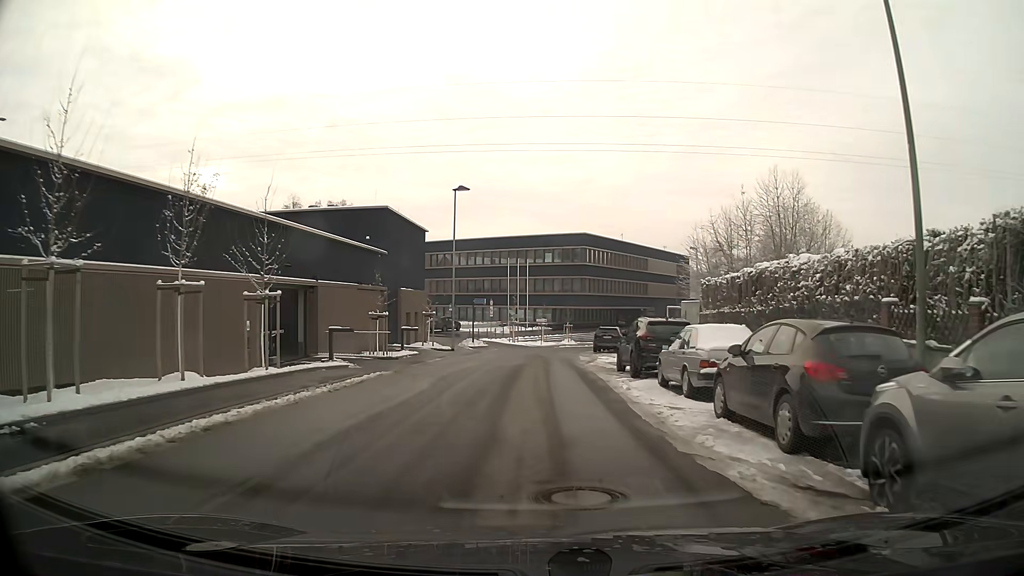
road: residential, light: Day
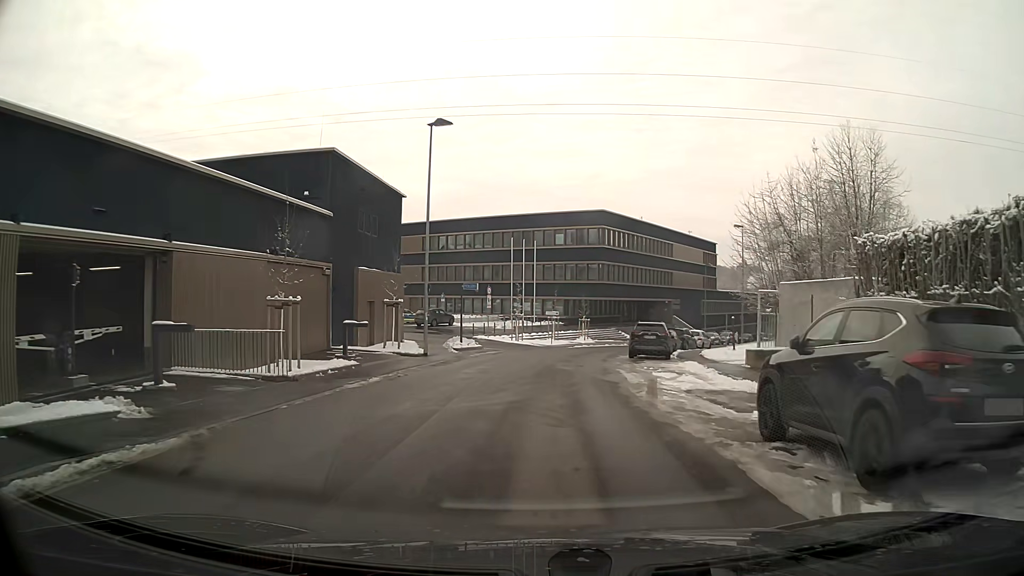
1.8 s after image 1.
(-0.1, +13.1) m; 0°
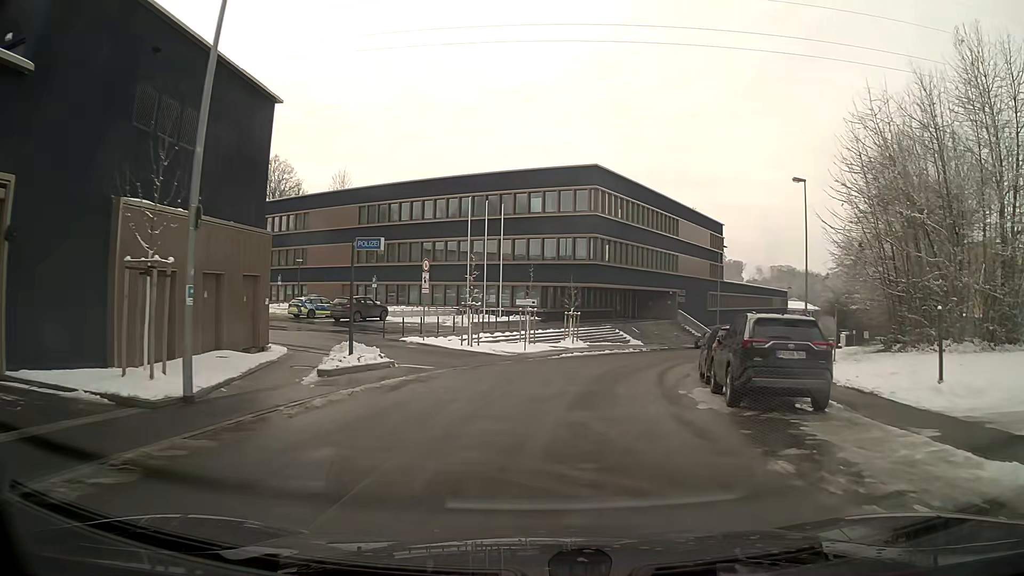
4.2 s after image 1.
(+0.4, +18.7) m; +4°
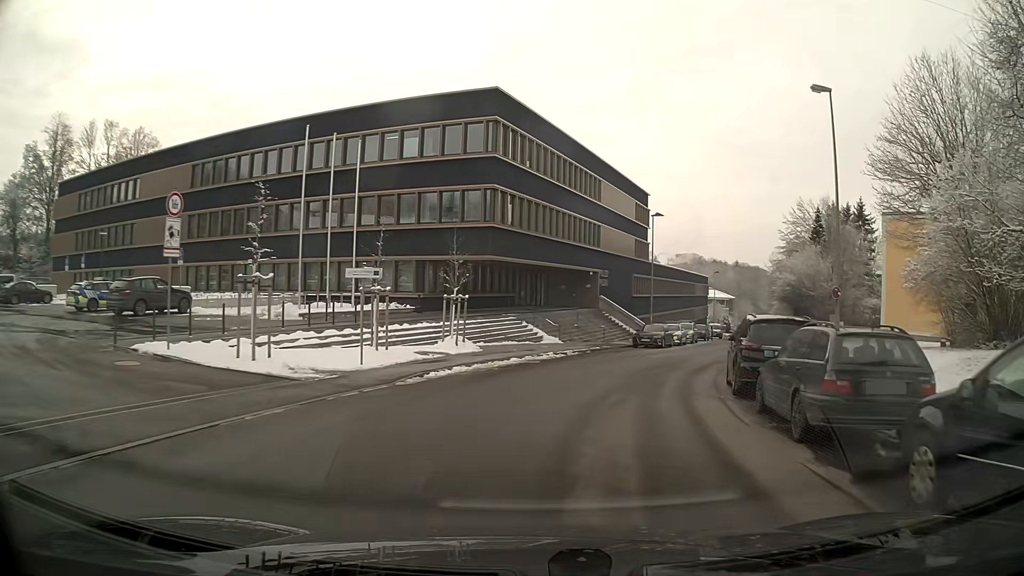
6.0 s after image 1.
(+1.1, +15.5) m; +9°
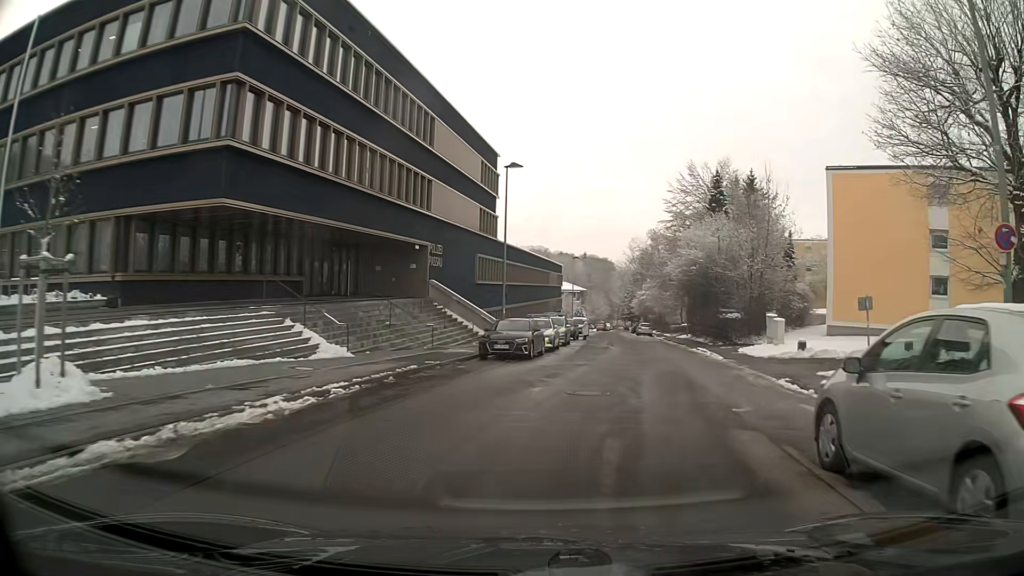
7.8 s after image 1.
(+1.8, +16.0) m; +14°
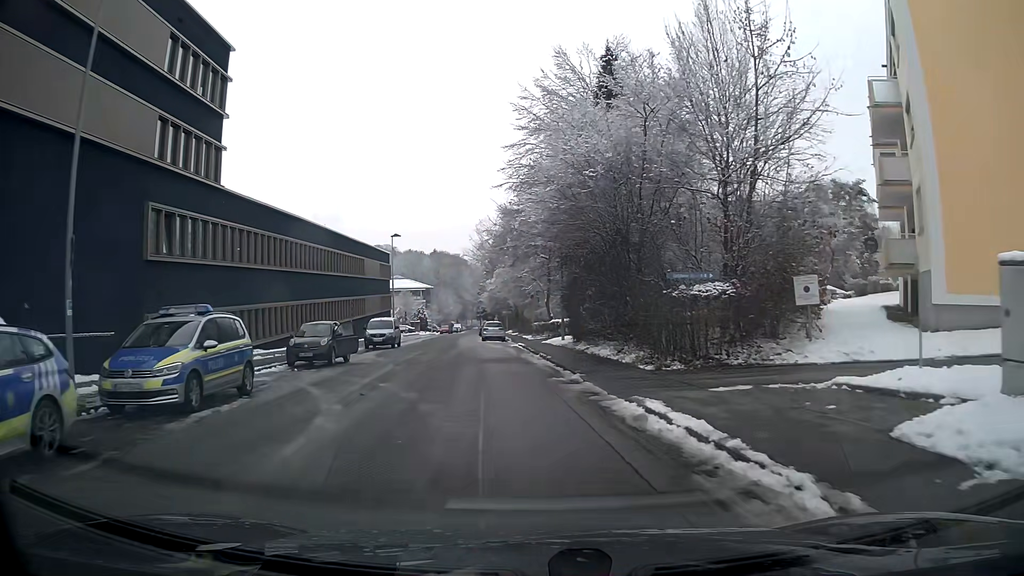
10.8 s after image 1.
(+4.2, +25.9) m; +10°
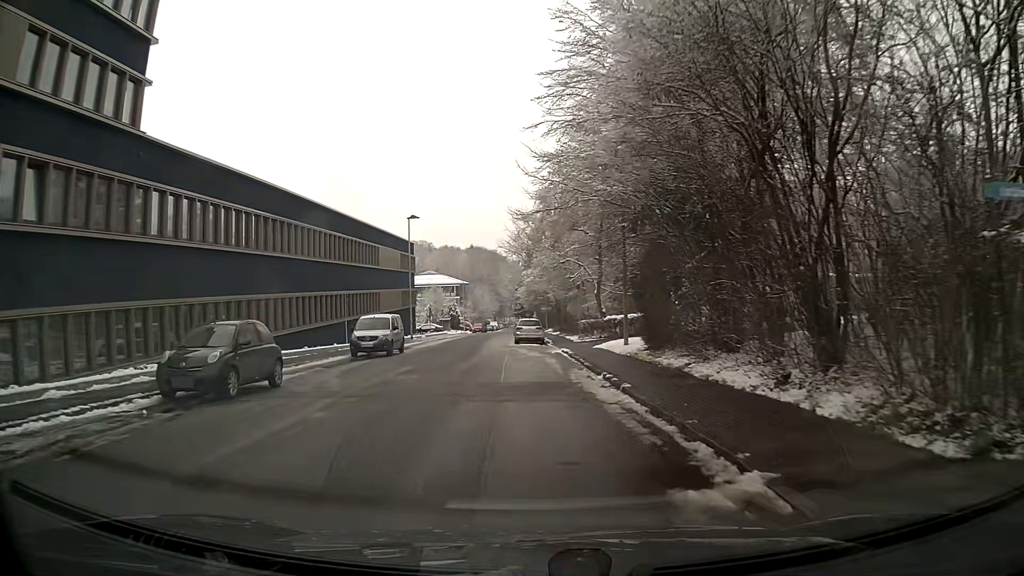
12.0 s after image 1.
(-0.4, +10.7) m; -4°
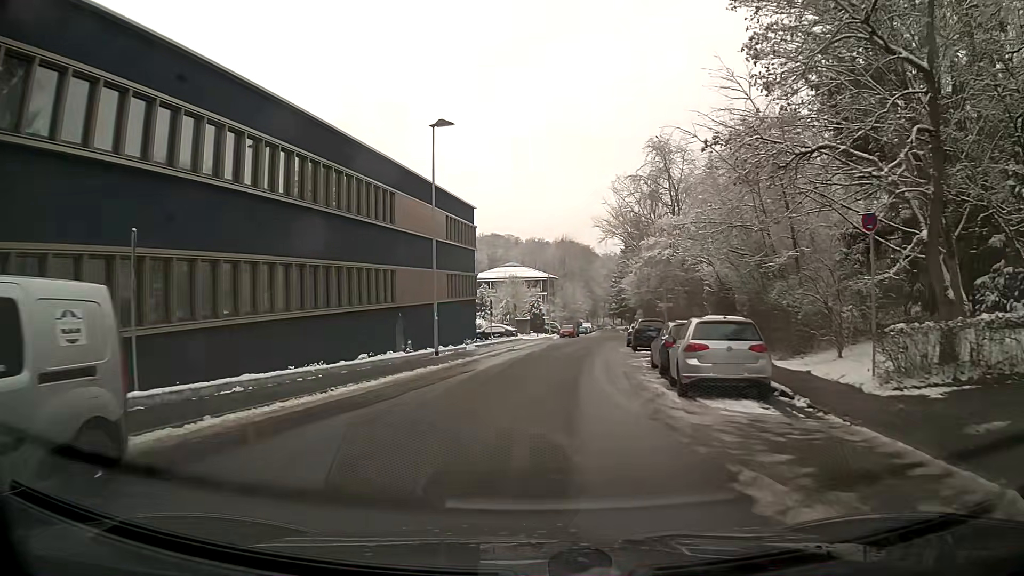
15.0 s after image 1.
(-1.9, +27.1) m; -7°
(0, +10) (+1, +20) (+1, +30) (+3, +40) (+4, +50) (+6, +60) (+8, +69) (+9, +79) (+10, +89) (+11, +99) m
